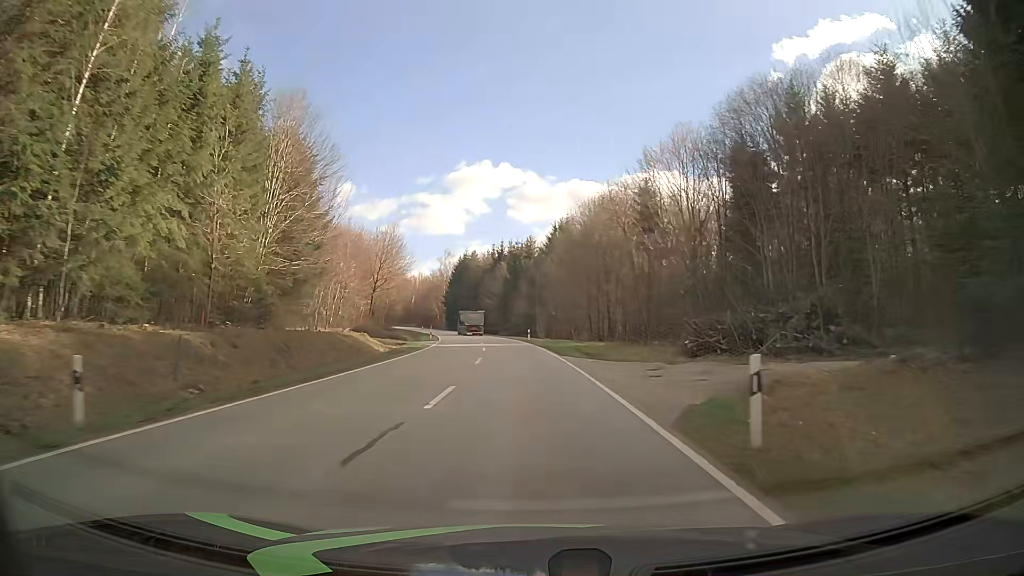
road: tertiary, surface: asphalt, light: Day
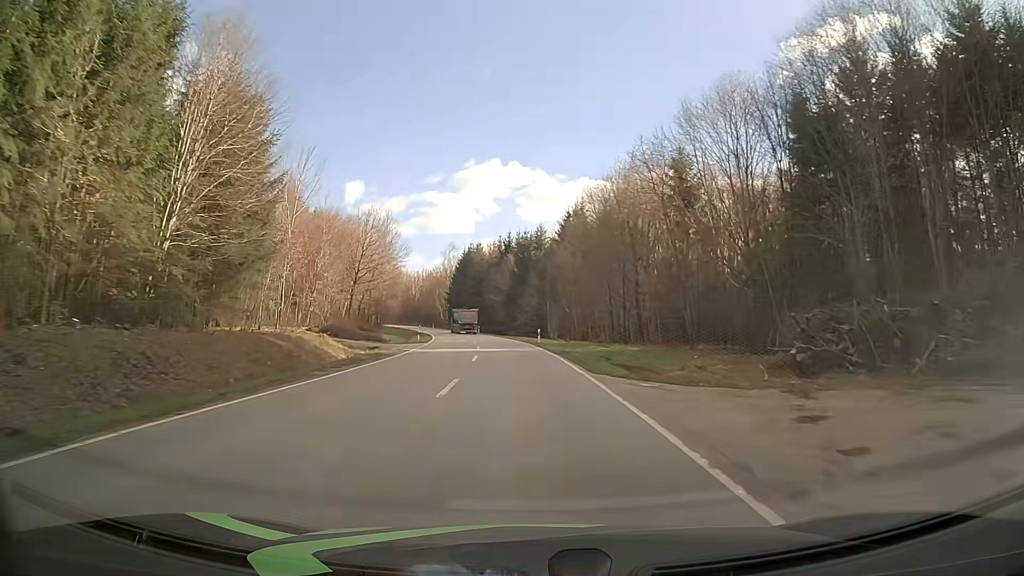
(0.0, +11.6) m; -1°
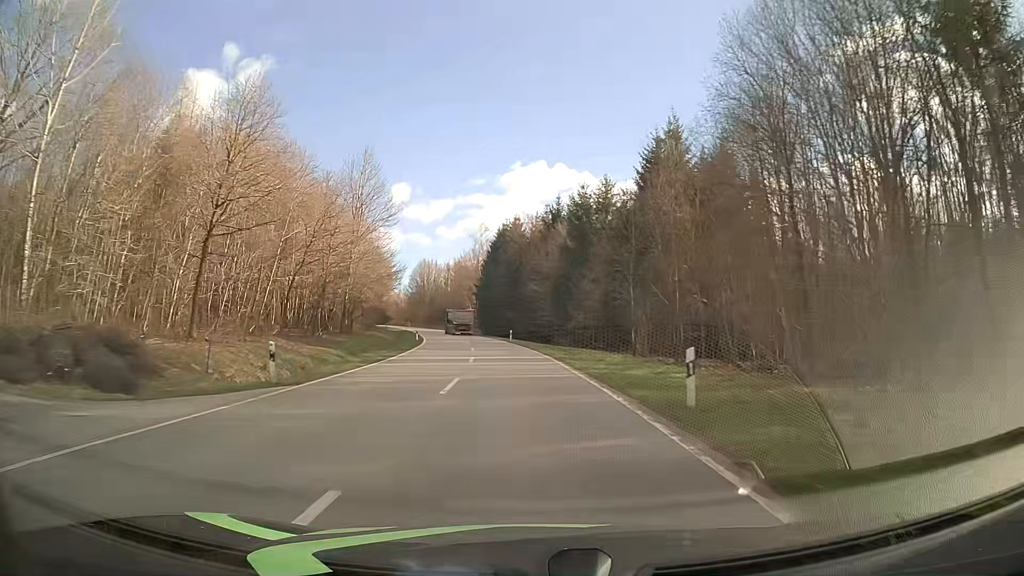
(-1.1, +35.4) m; -4°
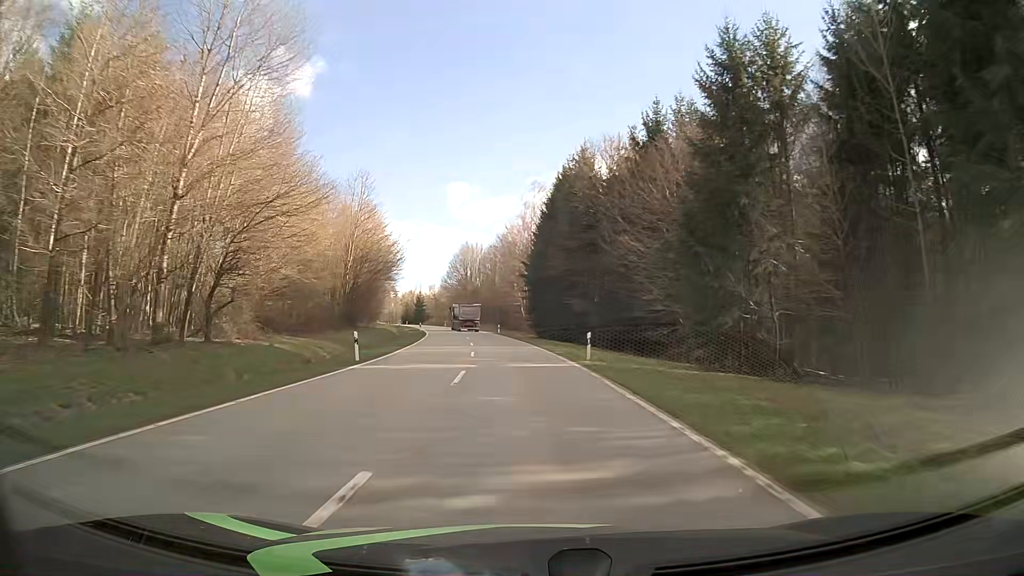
(-1.6, +36.3) m; -5°
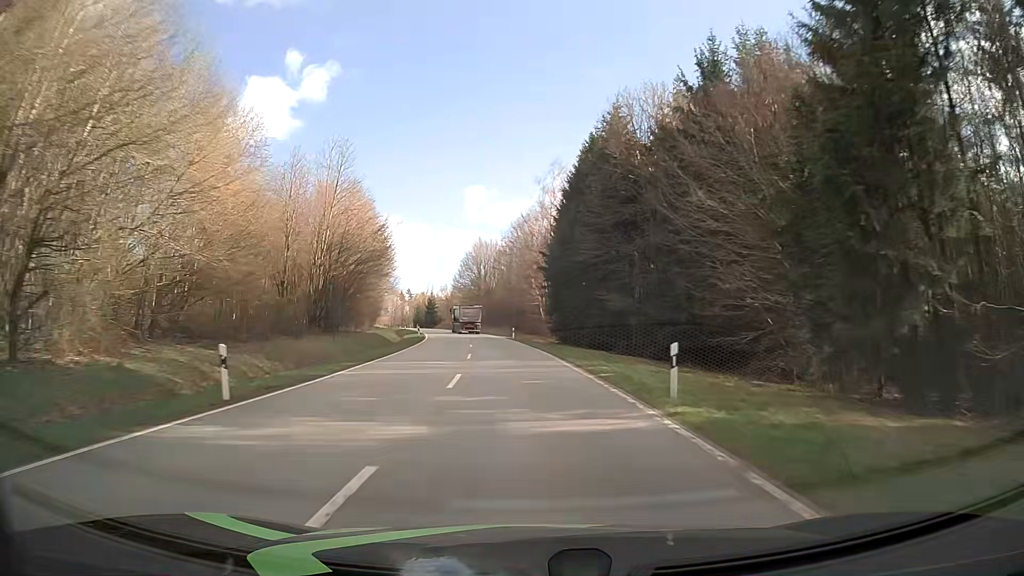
(-0.2, +12.3) m; -2°
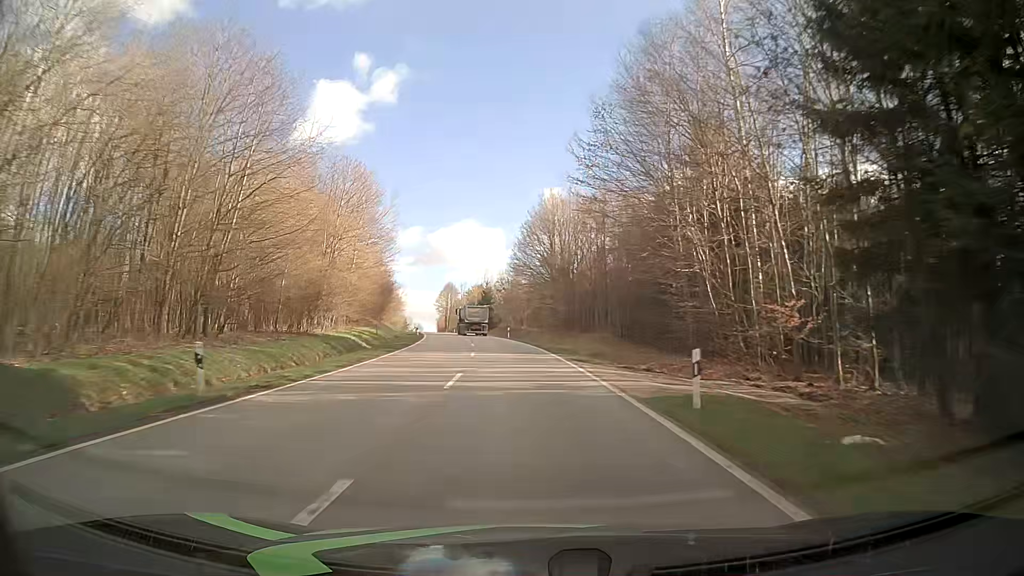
(-2.9, +49.5) m; -7°
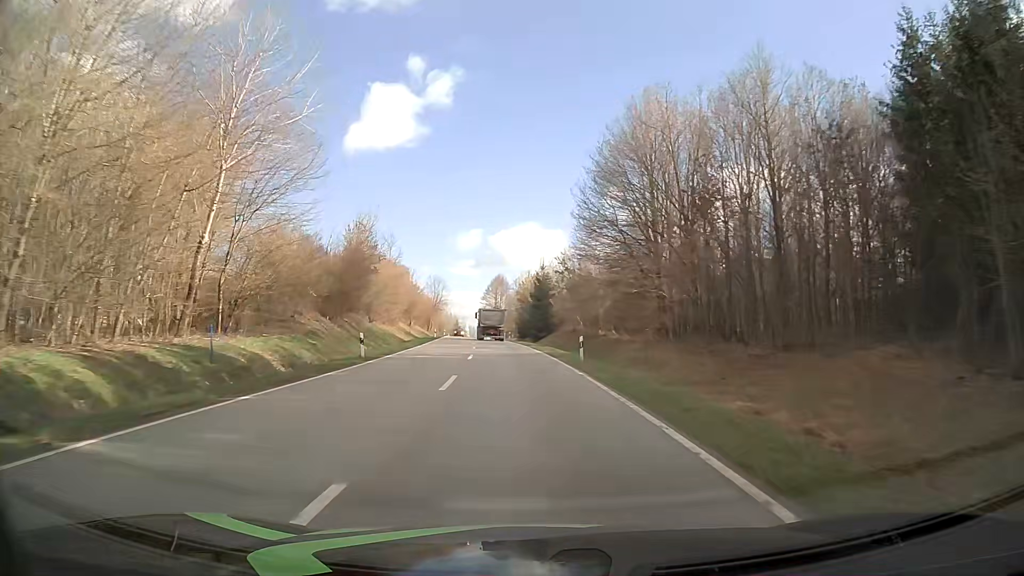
(-1.6, +36.9) m; -6°
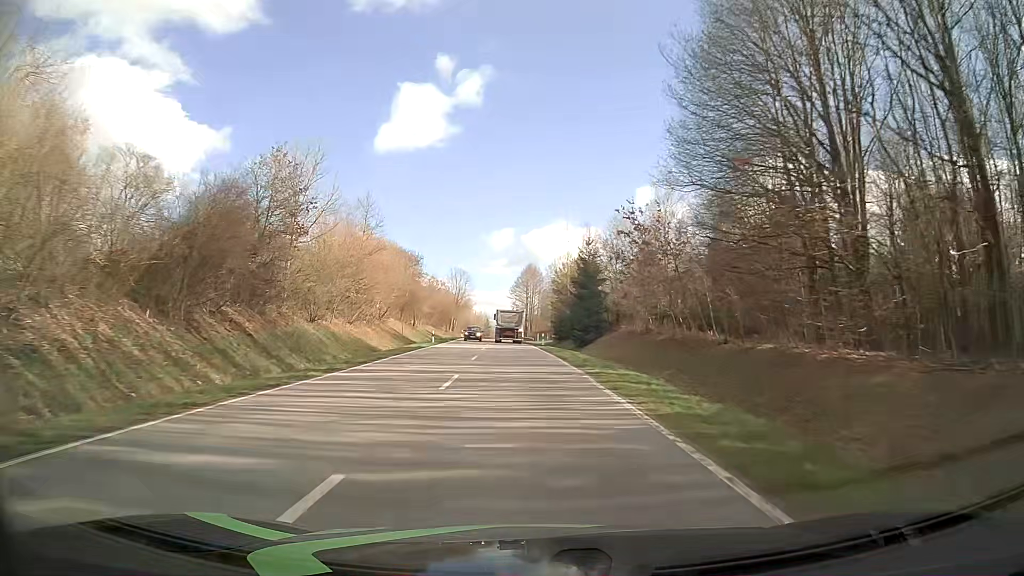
(-0.6, +24.3) m; -3°
(0, +10) (0, +20) (-1, +30) (-1, +40) (-2, +50) (-2, +60) (-3, +70) (-4, +80) (-4, +90) (-5, +100) m
